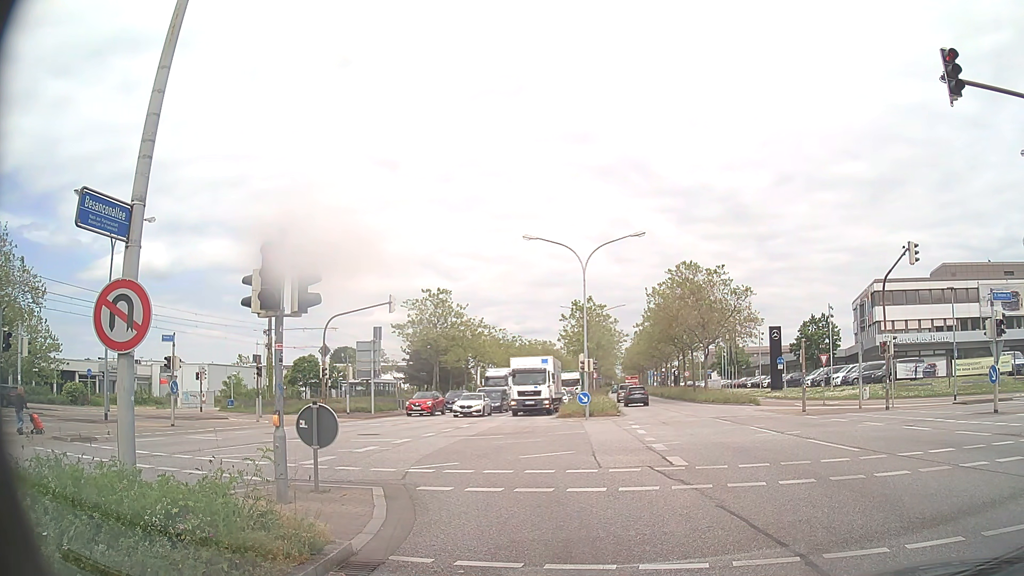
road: primary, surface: asphalt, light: Day
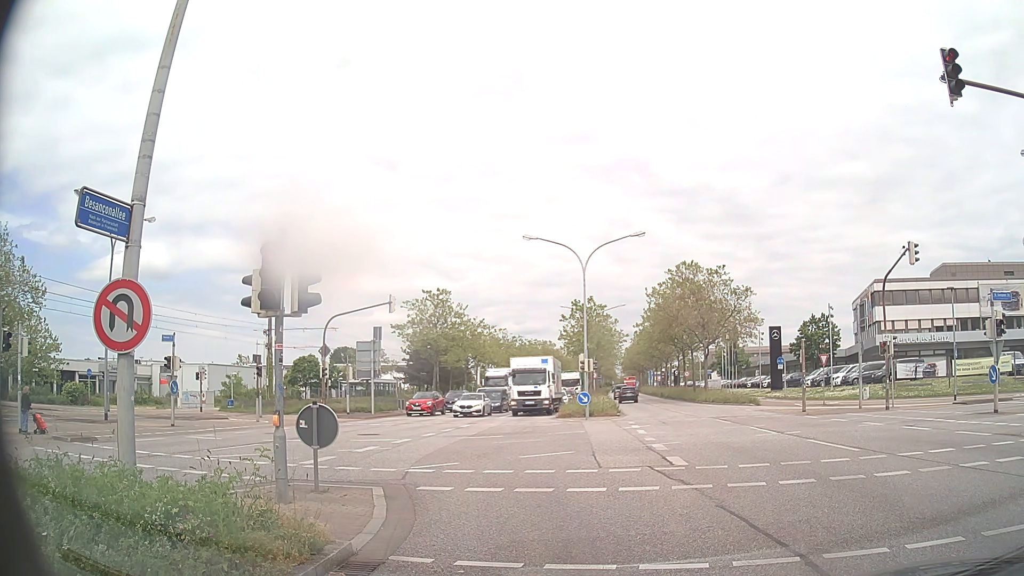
(0.0, 0.0) m; 0°
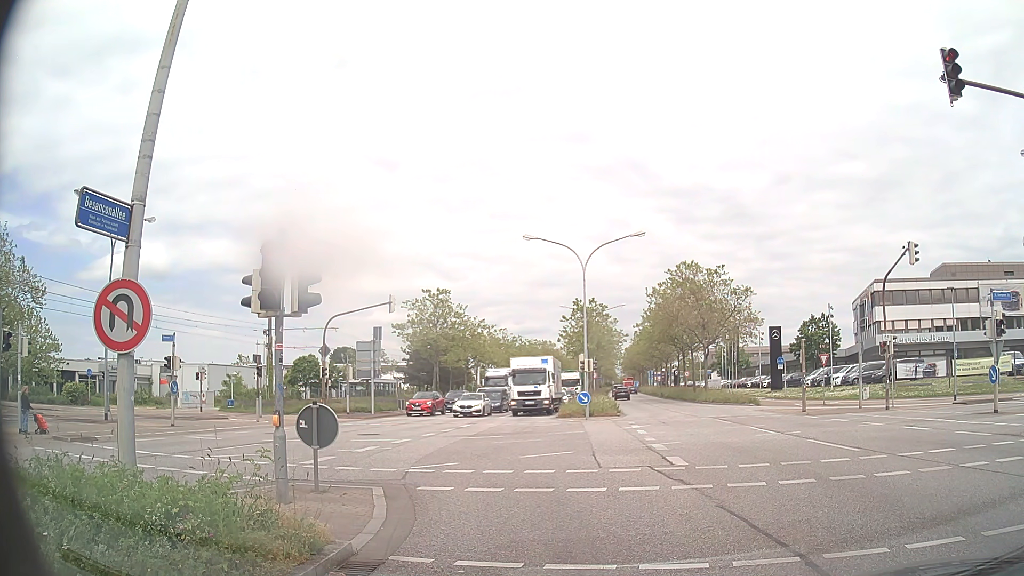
(0.0, 0.0) m; 0°
(-1, +10) (-5, +19) (-12, +26) (-21, +30) (-31, +32) (-40, +34) (-50, +35) (-60, +36) (-70, +36) (-80, +36) m
